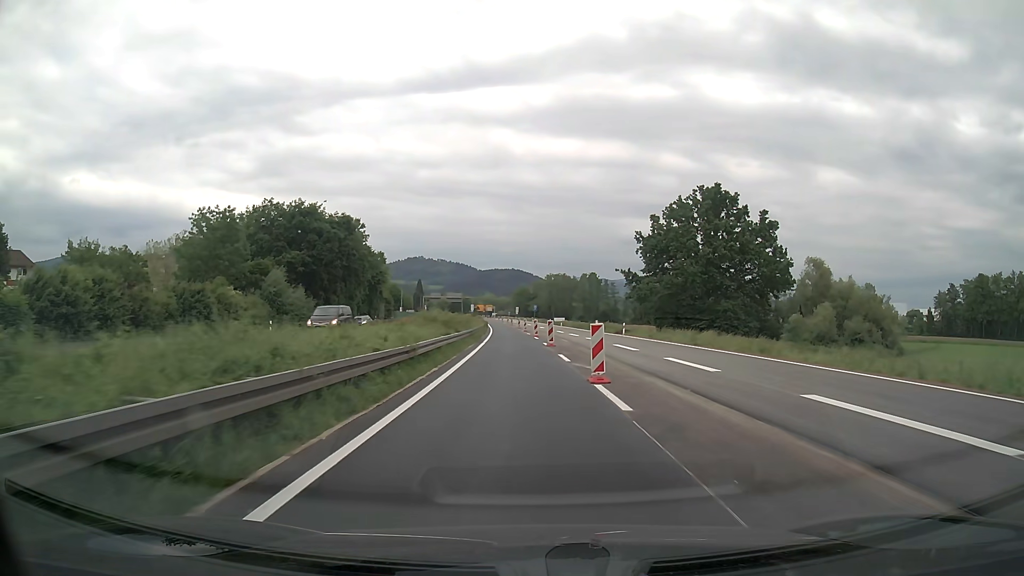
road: trunk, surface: asphalt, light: Day
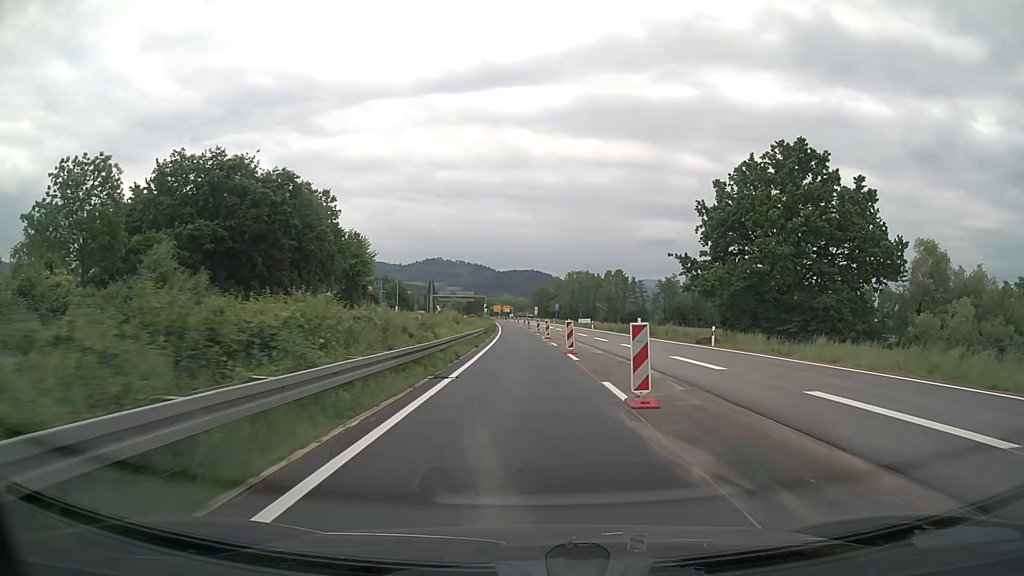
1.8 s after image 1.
(-0.3, +23.7) m; -2°
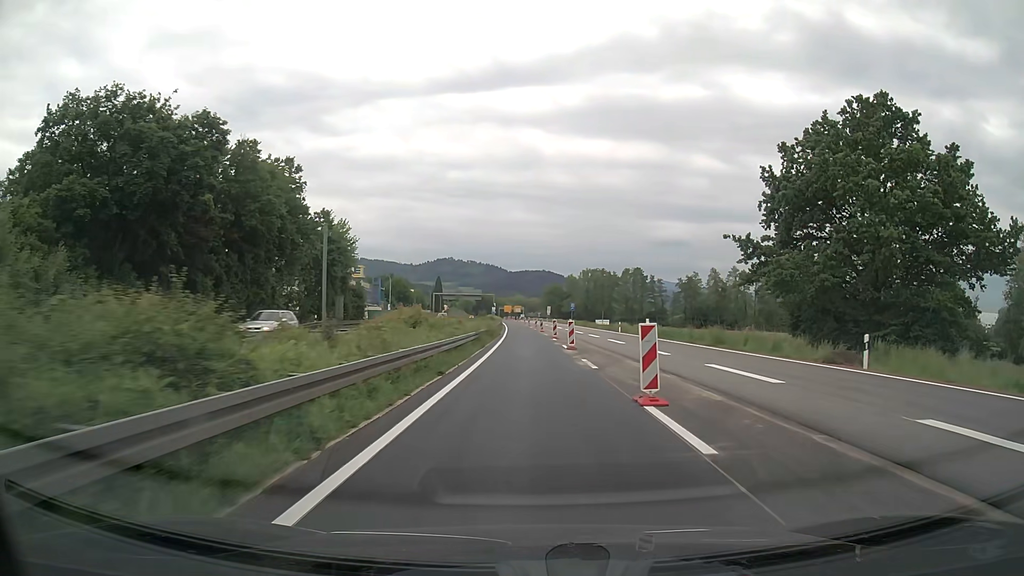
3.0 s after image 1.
(-0.1, +15.7) m; -1°
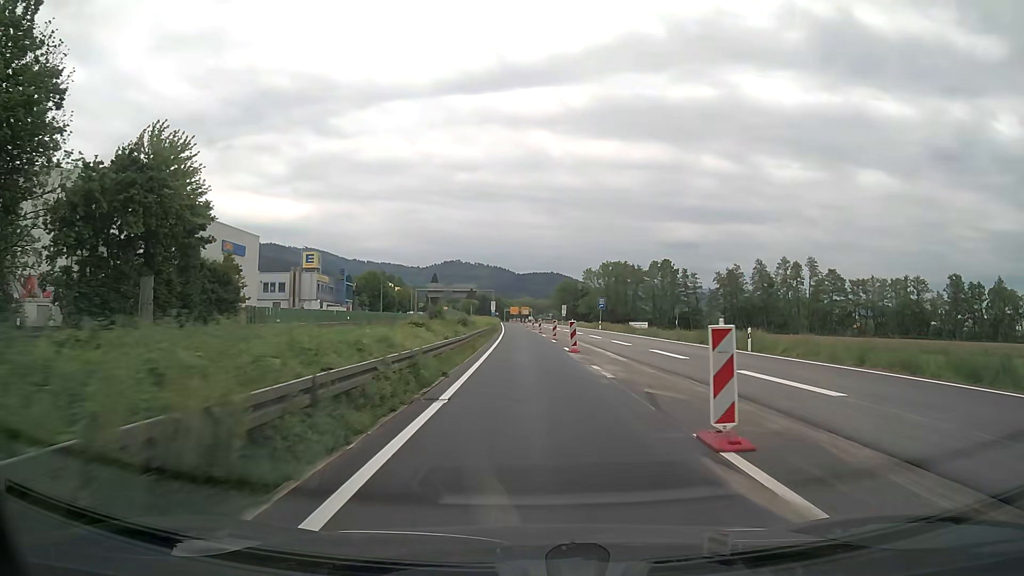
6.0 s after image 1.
(-0.3, +38.9) m; -1°
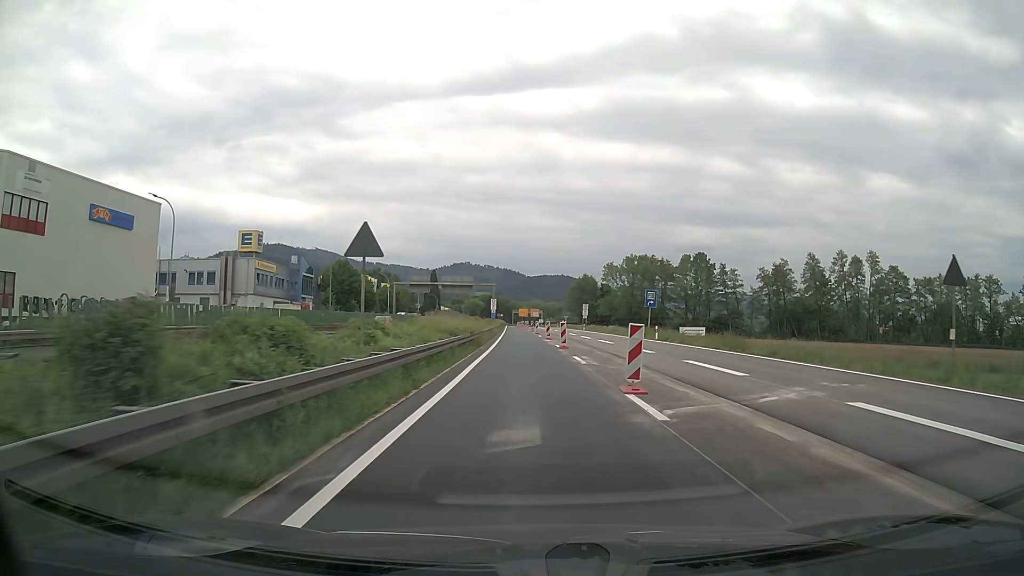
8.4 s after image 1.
(-0.1, +30.7) m; -1°
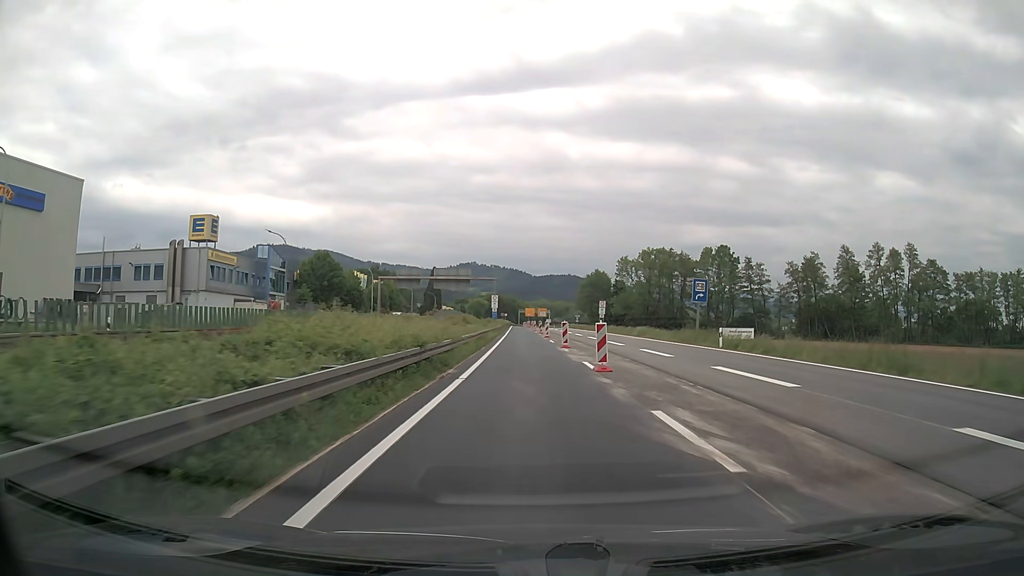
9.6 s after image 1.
(0.0, +15.2) m; 0°
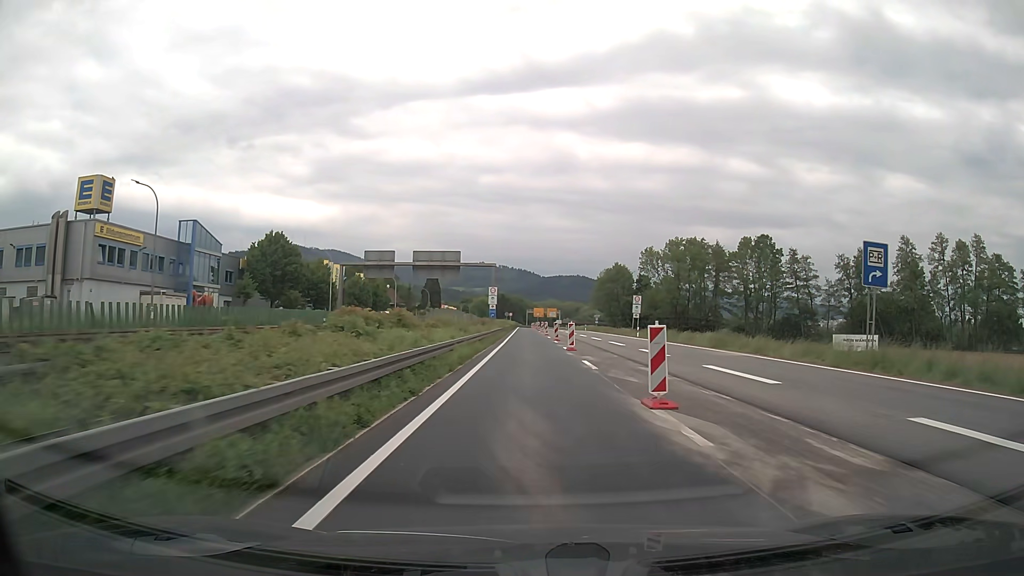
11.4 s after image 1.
(-0.2, +22.7) m; -1°
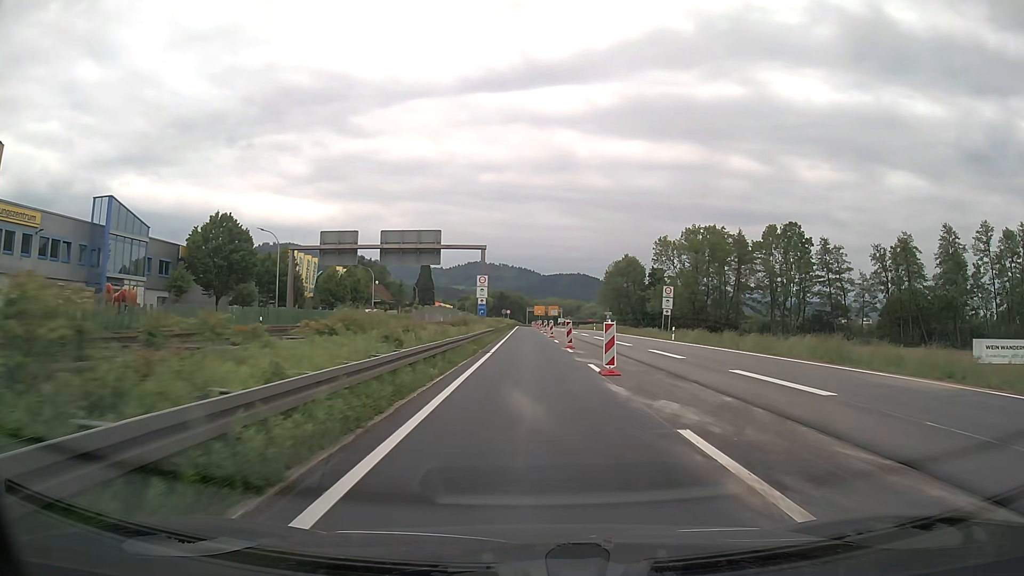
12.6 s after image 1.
(0.0, +15.0) m; 0°
(0, +10) (0, +20) (0, +30) (0, +40) (0, +50) (-1, +60) (-1, +70) (-1, +80) (-1, +90) (-1, +100) m
